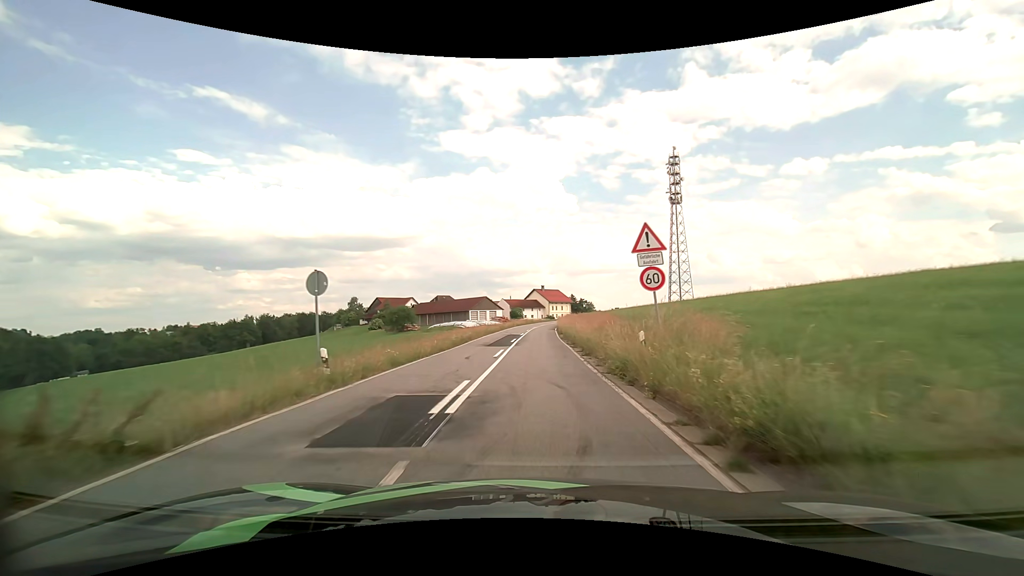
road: tertiary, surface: asphalt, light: Day
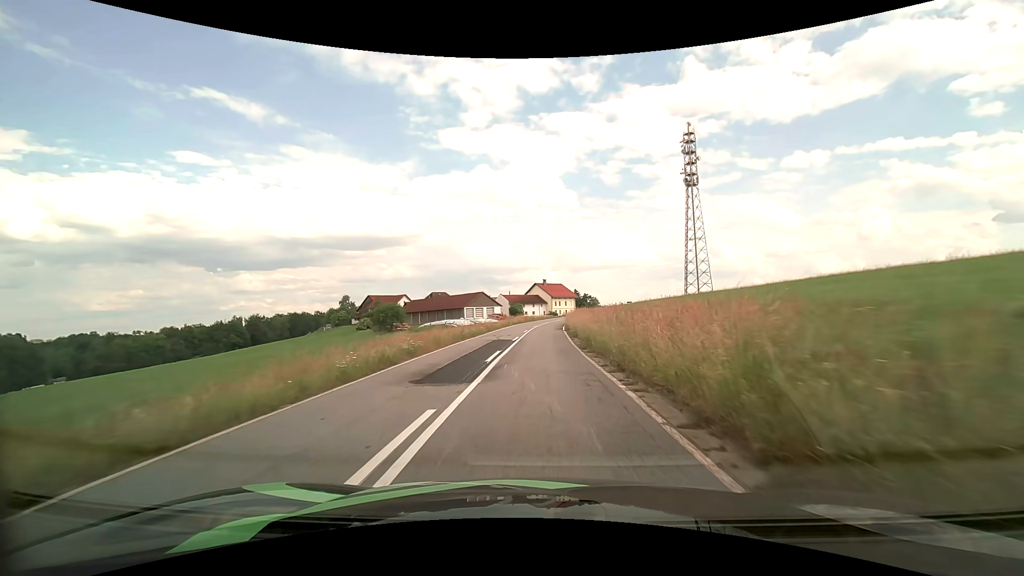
(0.0, +14.9) m; 0°
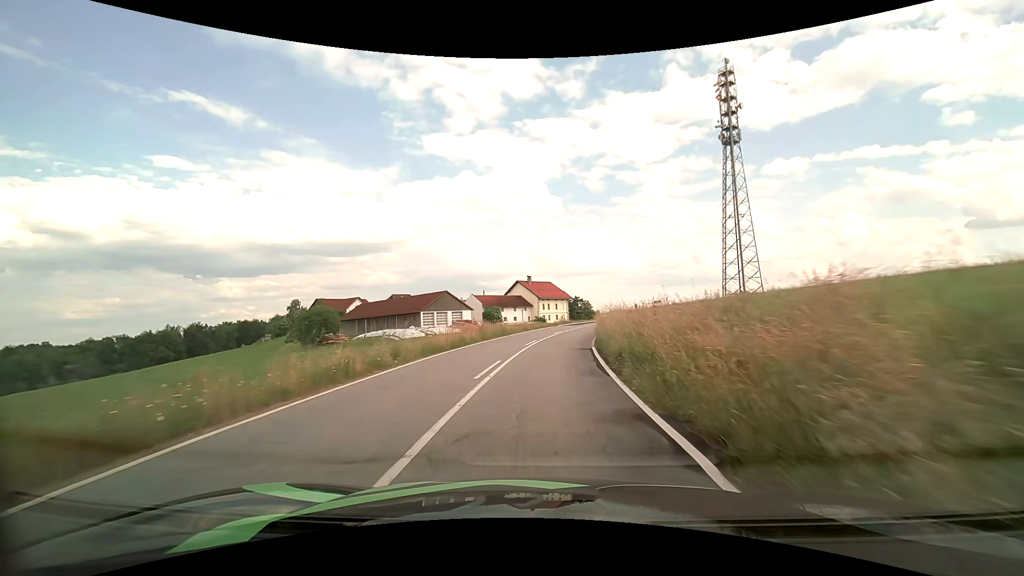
(+0.4, +38.6) m; +2°
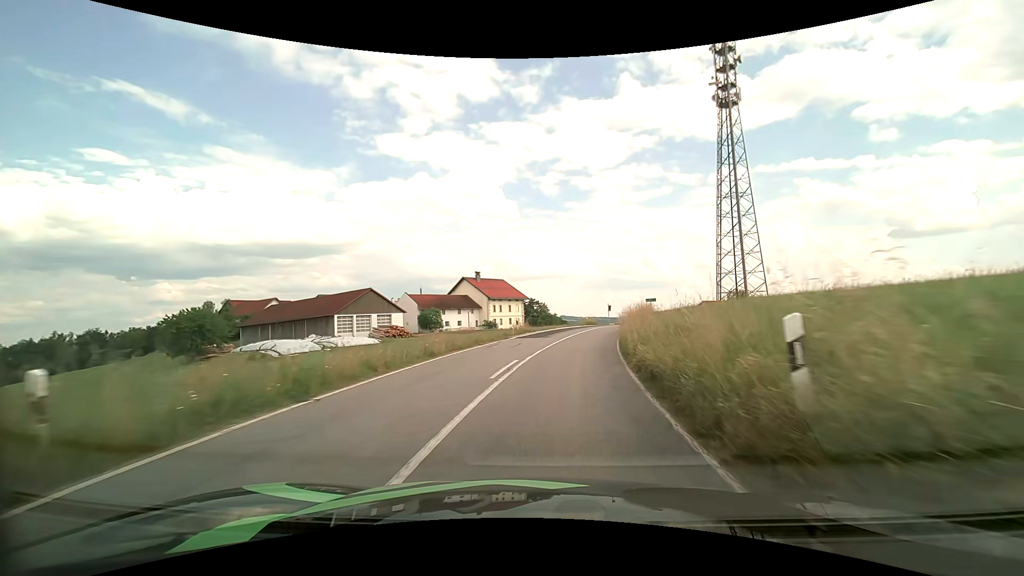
(+0.9, +22.9) m; +5°
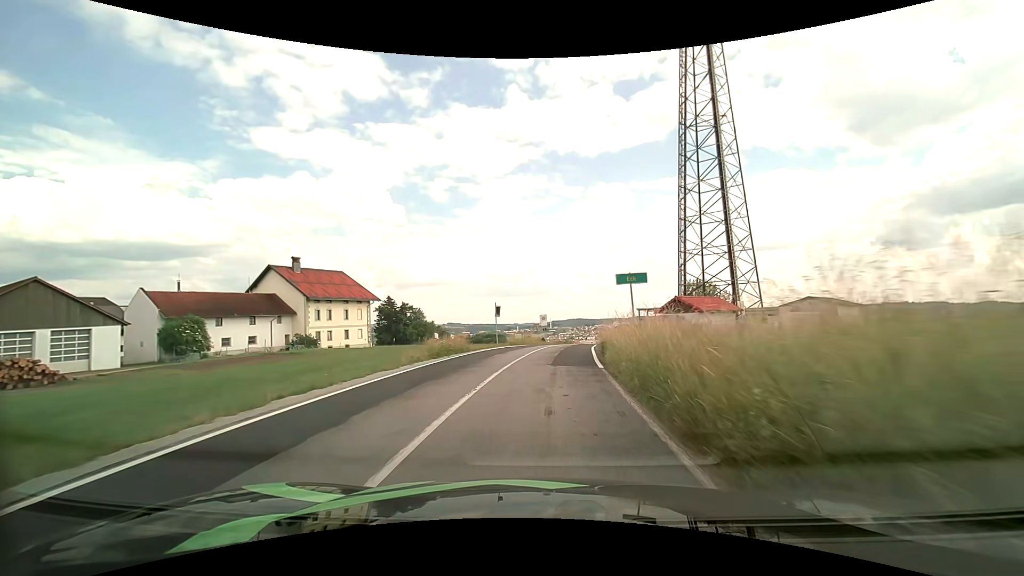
(+4.6, +37.4) m; +12°
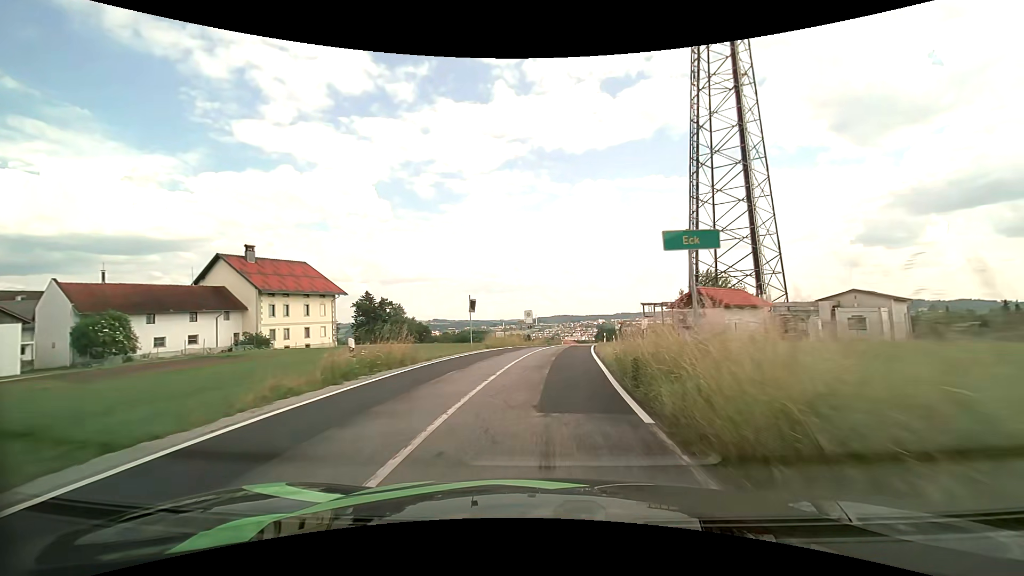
(+0.1, +7.7) m; +2°
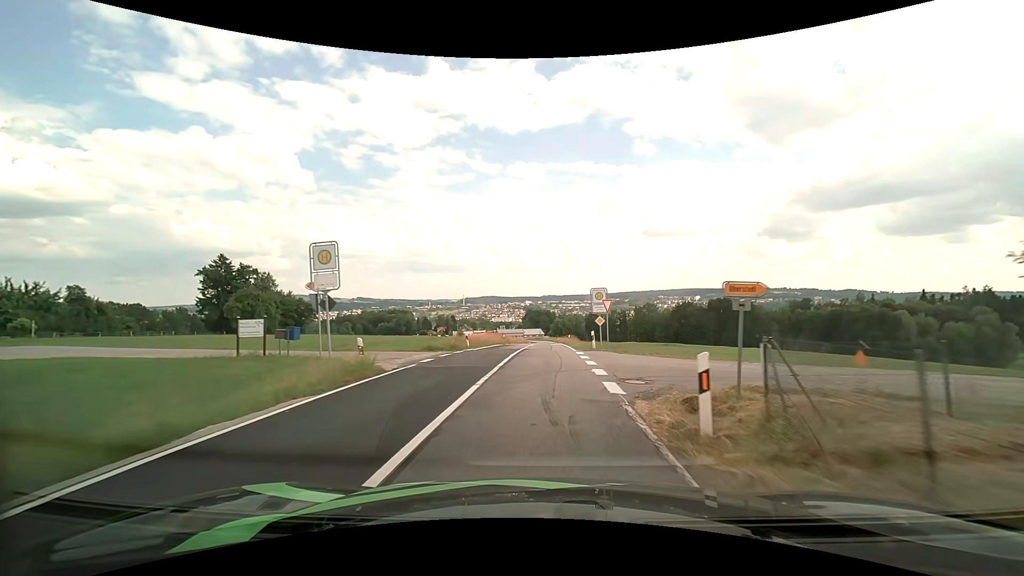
(+2.9, +40.3) m; +8°
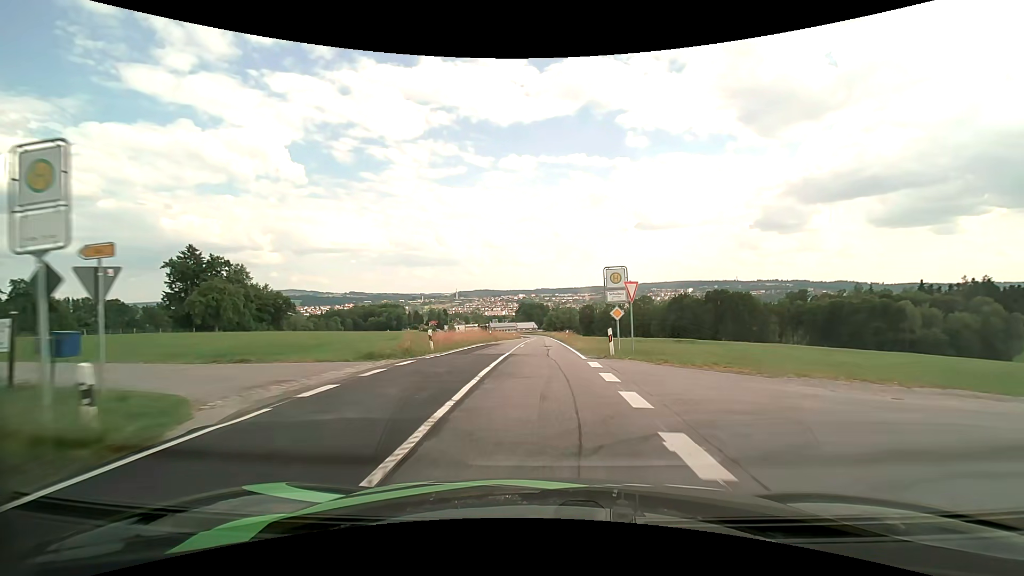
(+0.1, +8.5) m; +1°
(0, +10) (0, +20) (0, +30) (0, +40) (0, +50) (0, +60) (0, +70) (+1, +80) (+1, +90) (0, +100) m
